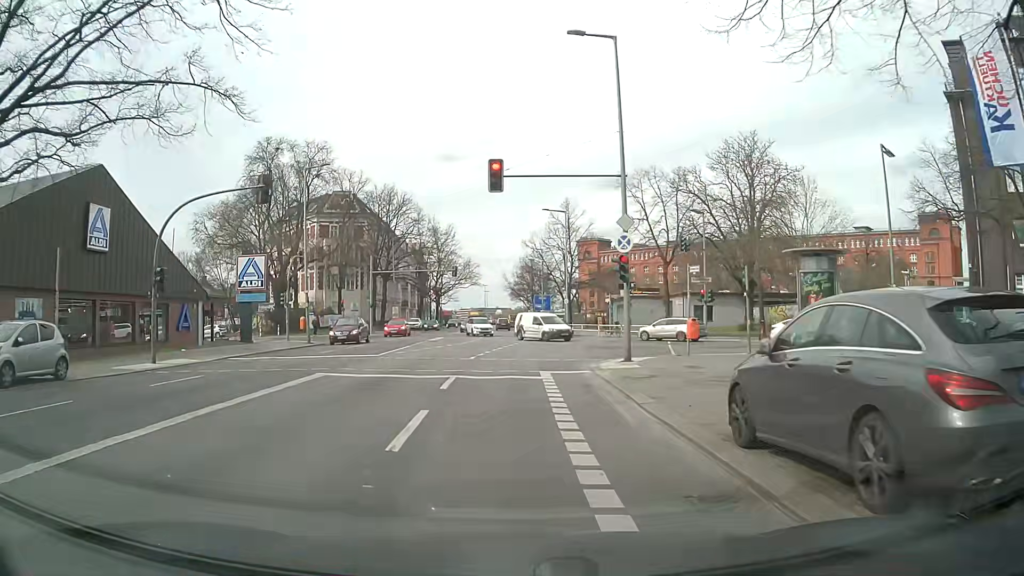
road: secondary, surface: asphalt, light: Day
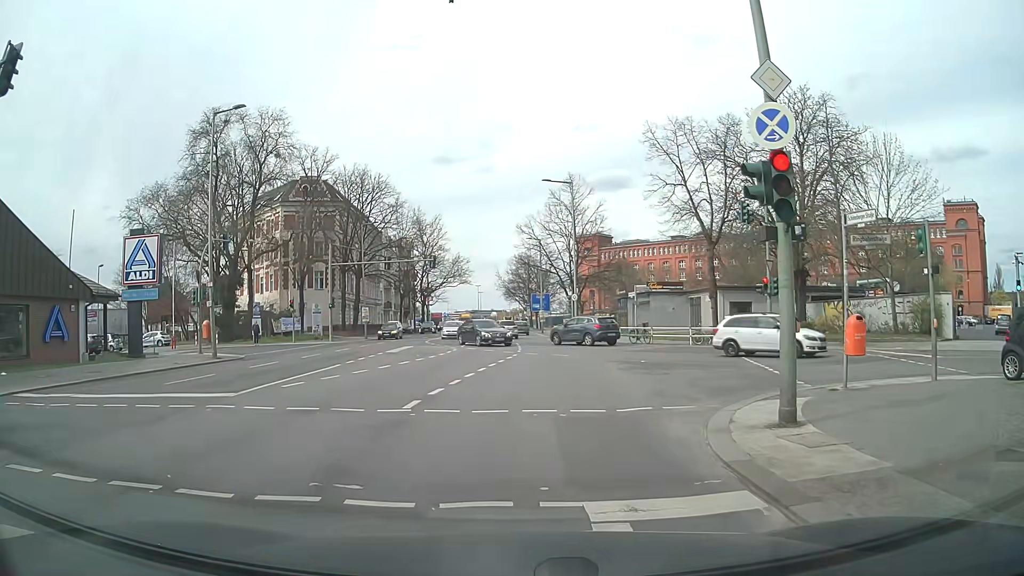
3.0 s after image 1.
(+0.1, +11.9) m; +2°
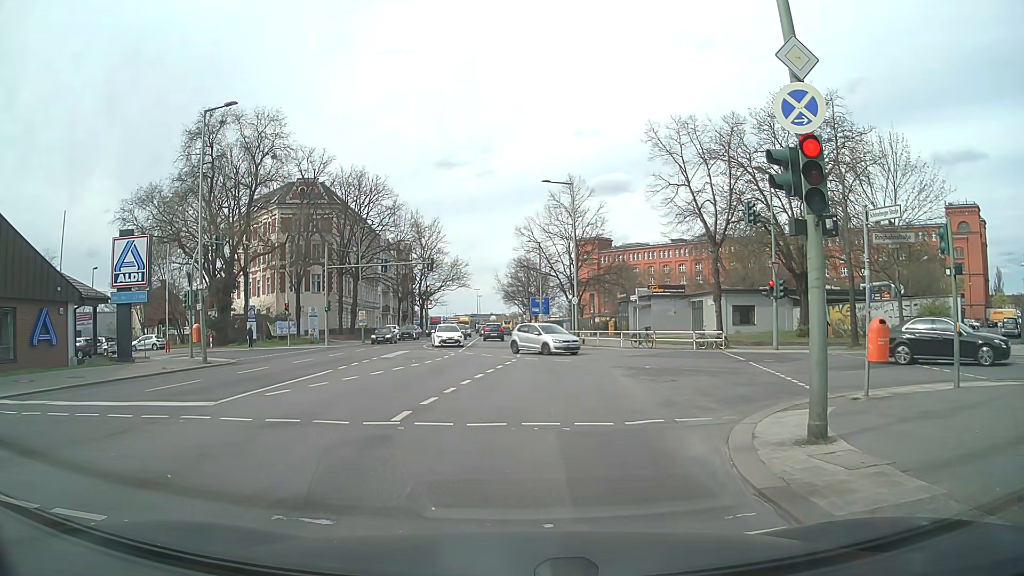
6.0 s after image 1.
(0.0, +0.9) m; 0°
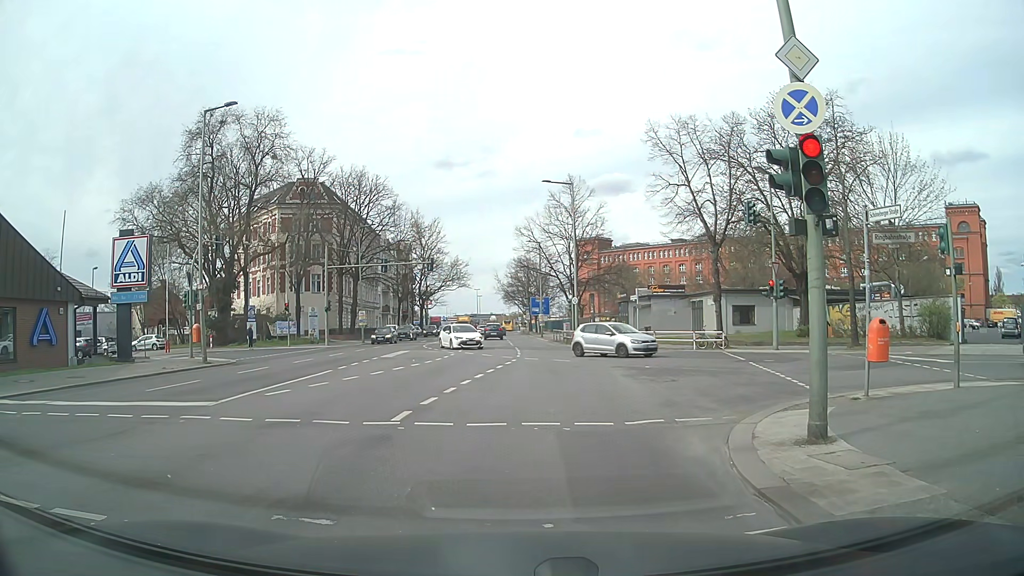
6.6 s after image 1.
(0.0, 0.0) m; 0°
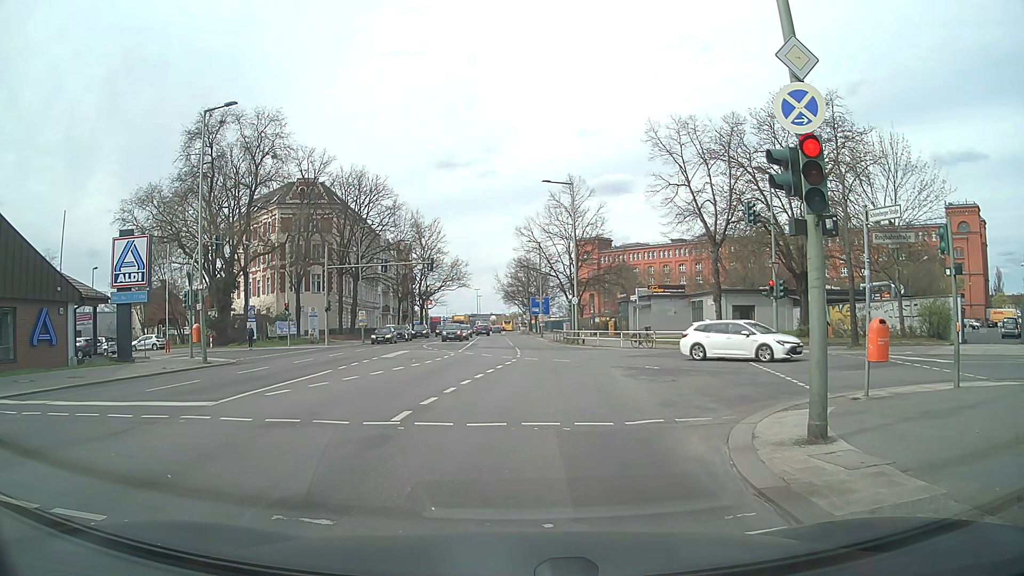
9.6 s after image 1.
(0.0, 0.0) m; 0°
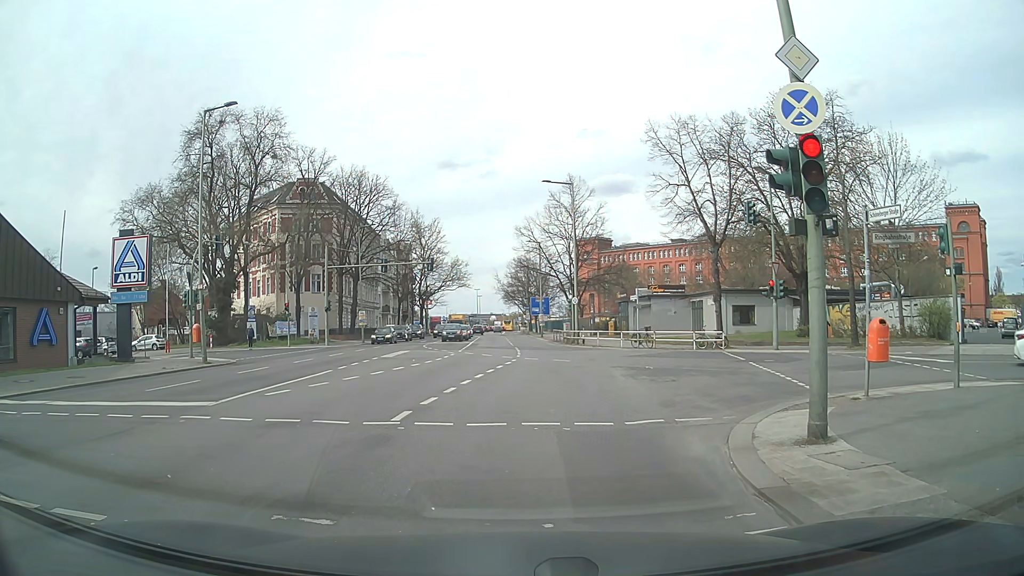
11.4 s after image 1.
(0.0, 0.0) m; 0°
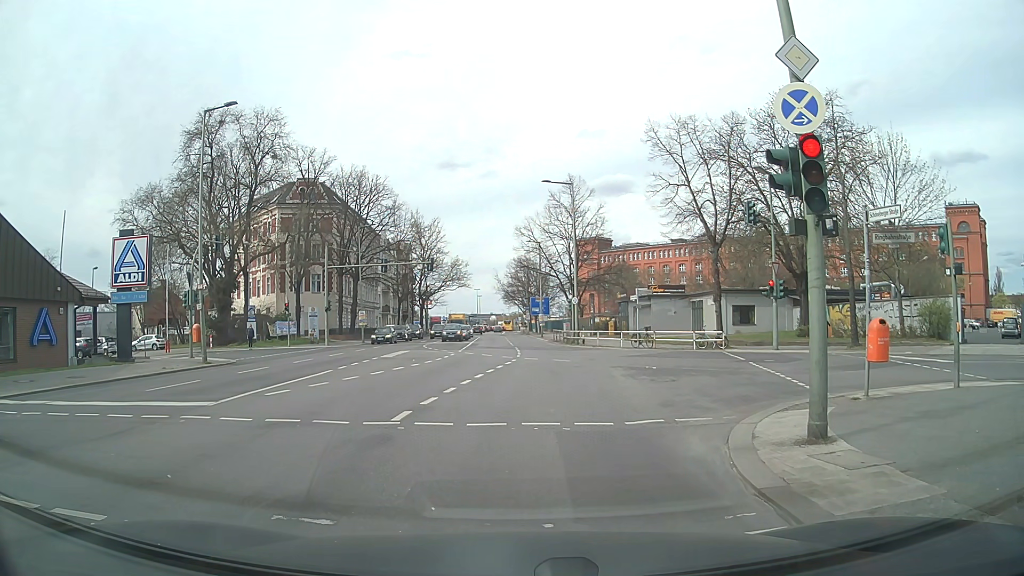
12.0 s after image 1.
(0.0, 0.0) m; 0°
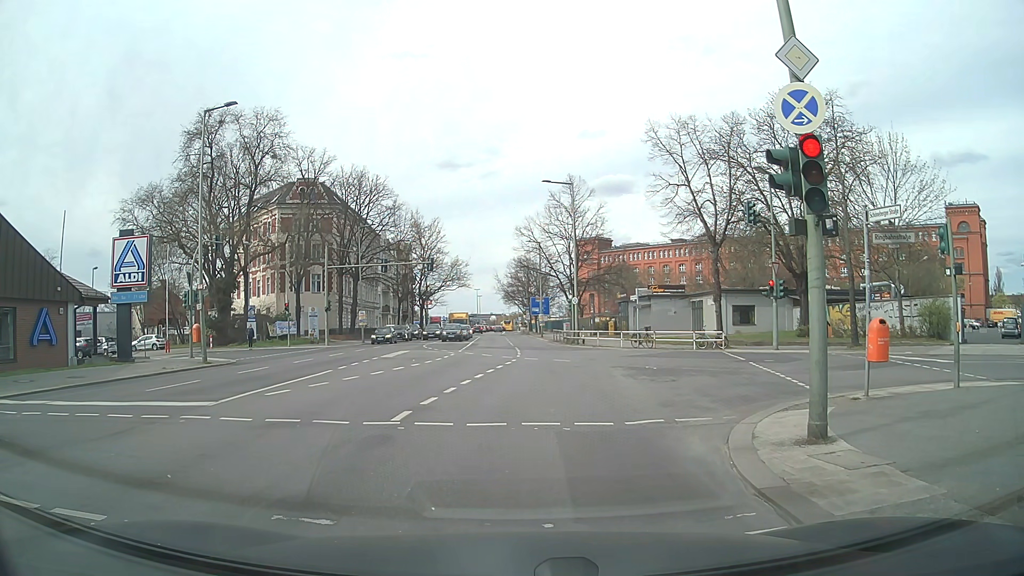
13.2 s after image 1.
(0.0, 0.0) m; 0°
(0, +10) (0, +20) (+1, +30) (+1, +40) (0, +50) (0, +60) (-1, +70) (-1, +80) (-2, +90) (-3, +100) m
